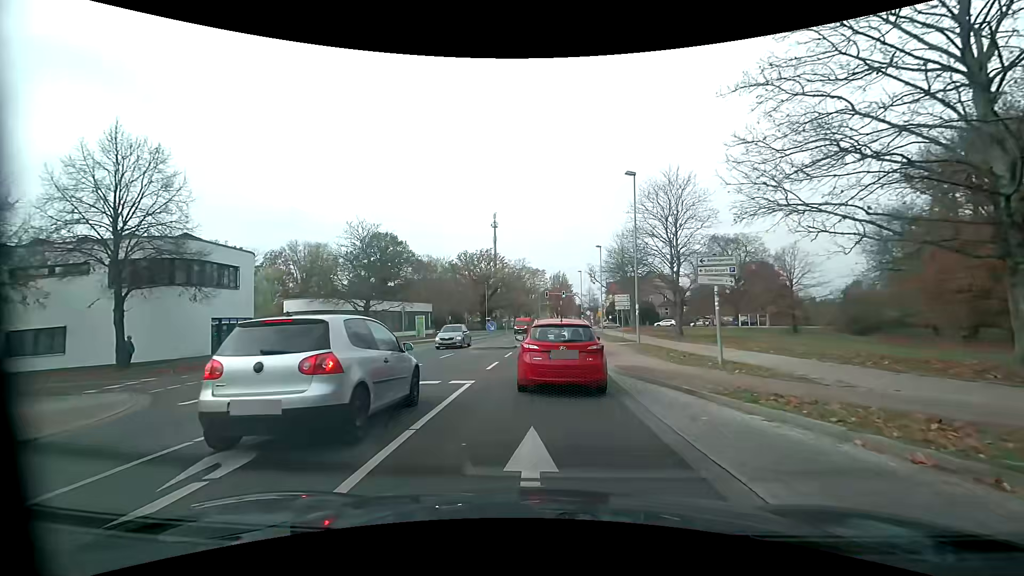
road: residential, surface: asphalt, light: Day
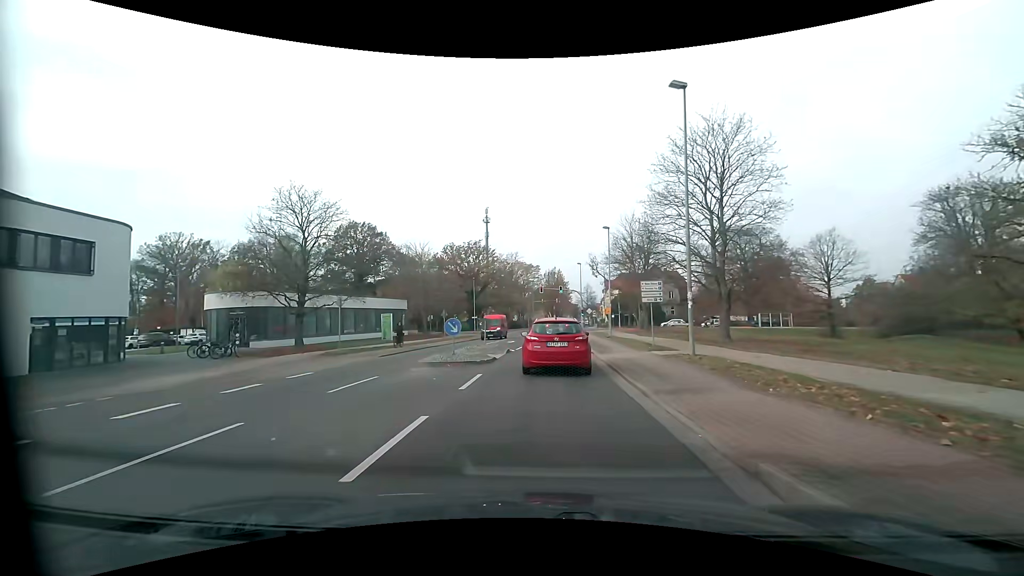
(+0.1, +11.1) m; +1°
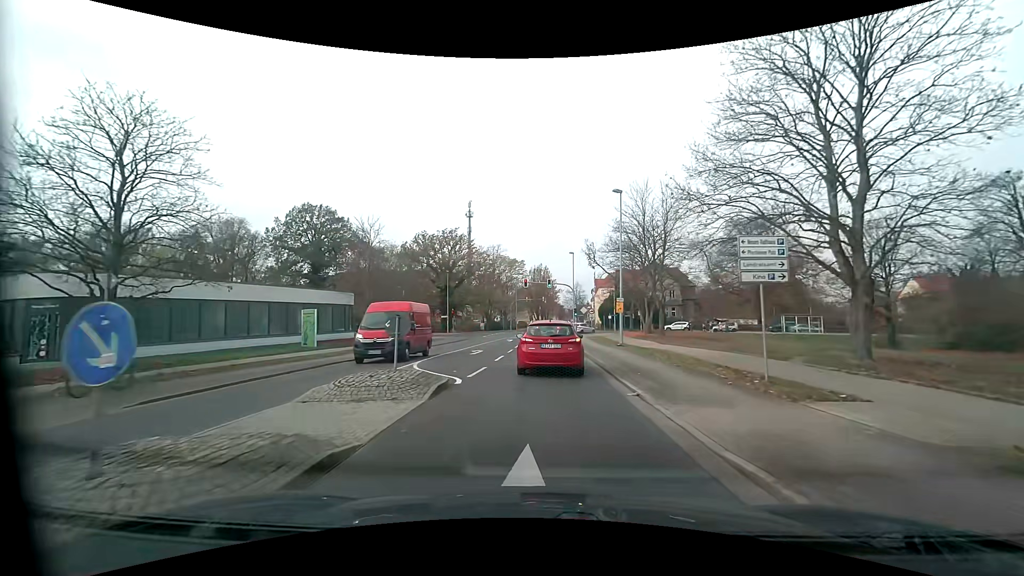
(+0.2, +13.5) m; +2°
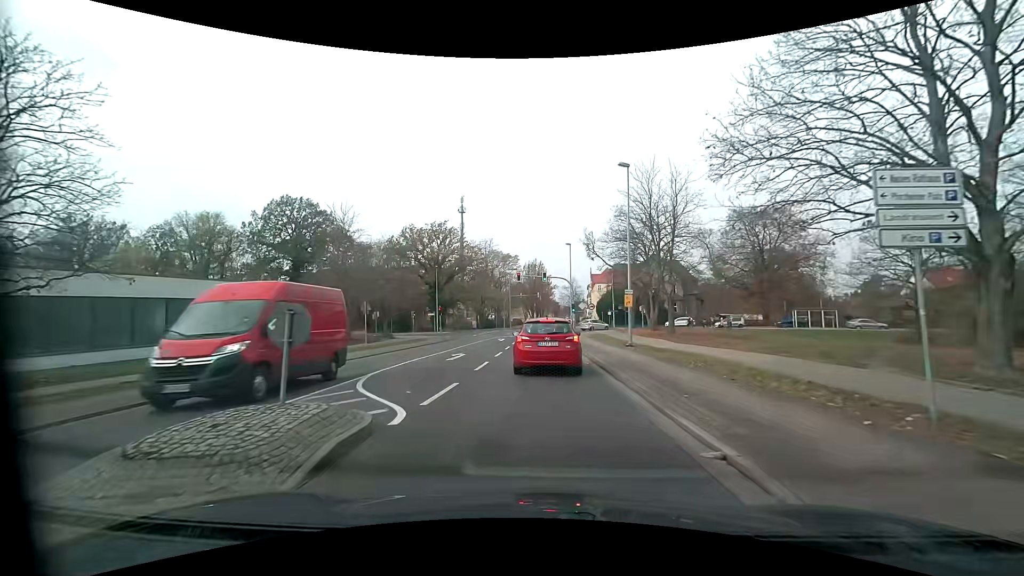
(0.0, +4.7) m; +1°
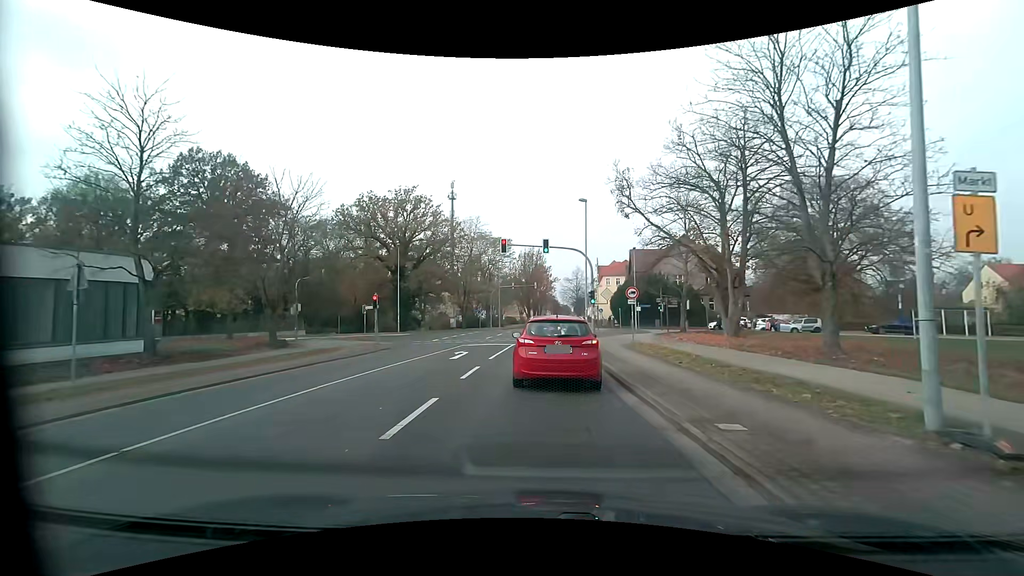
(0.0, +20.1) m; -1°
